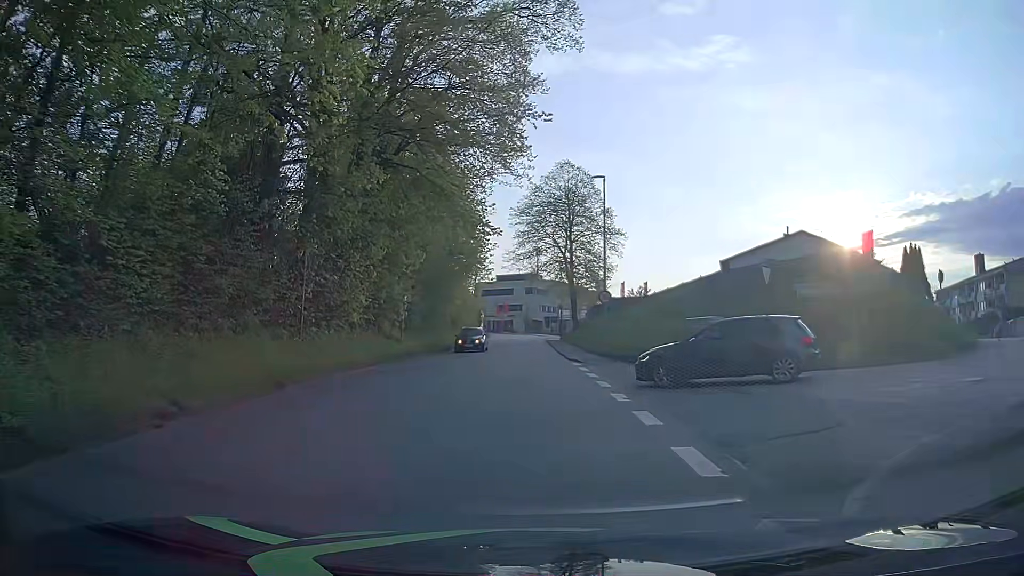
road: tertiary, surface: asphalt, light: Day
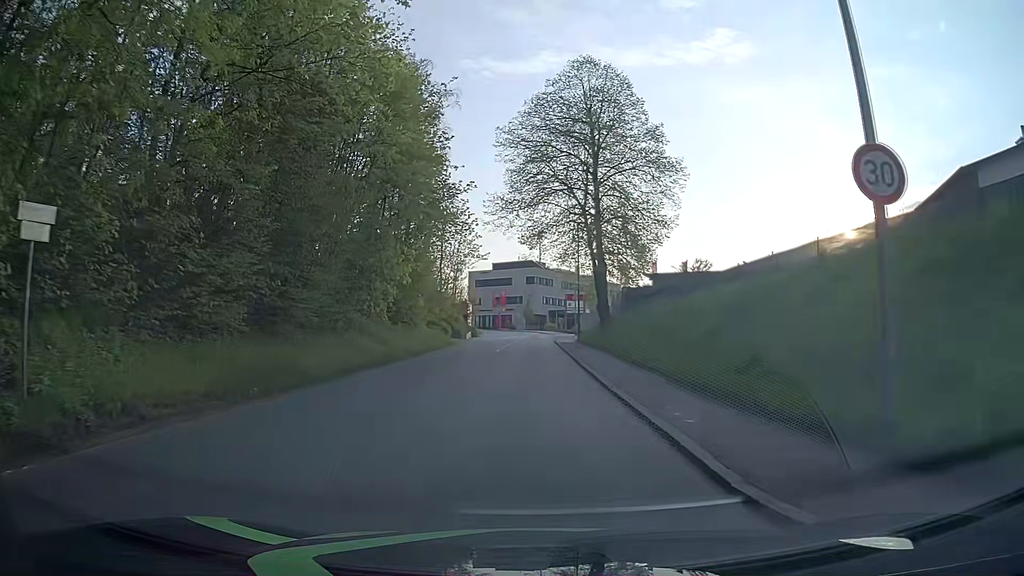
(+0.1, +23.9) m; 0°
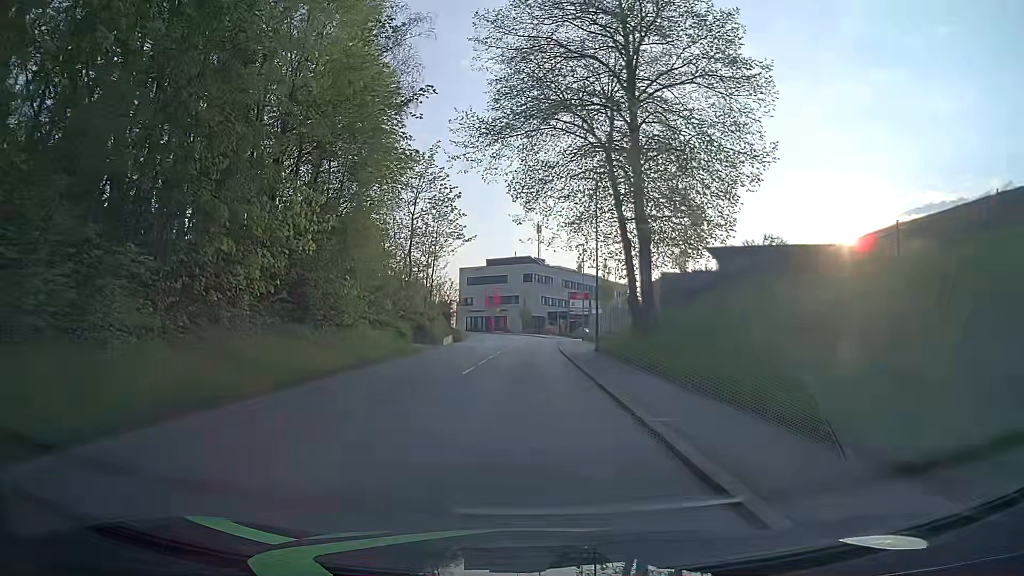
(+0.1, +14.5) m; 0°
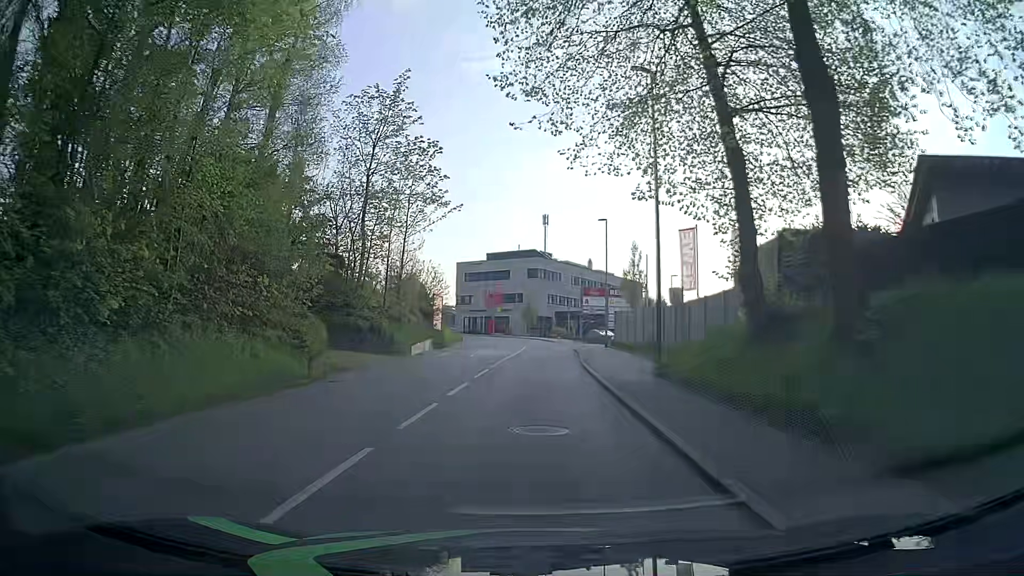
(+0.1, +14.4) m; +1°
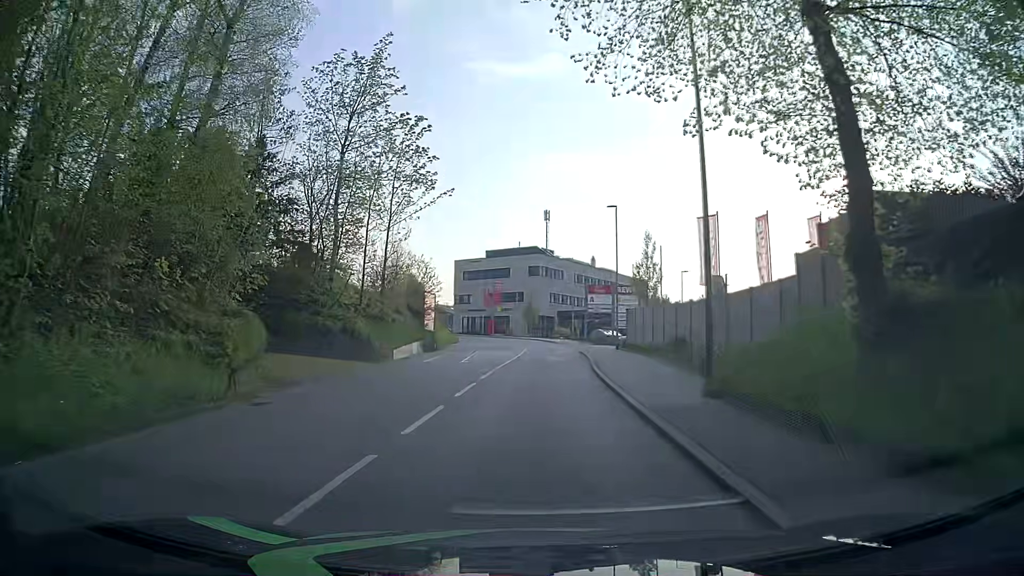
(0.0, +4.8) m; 0°
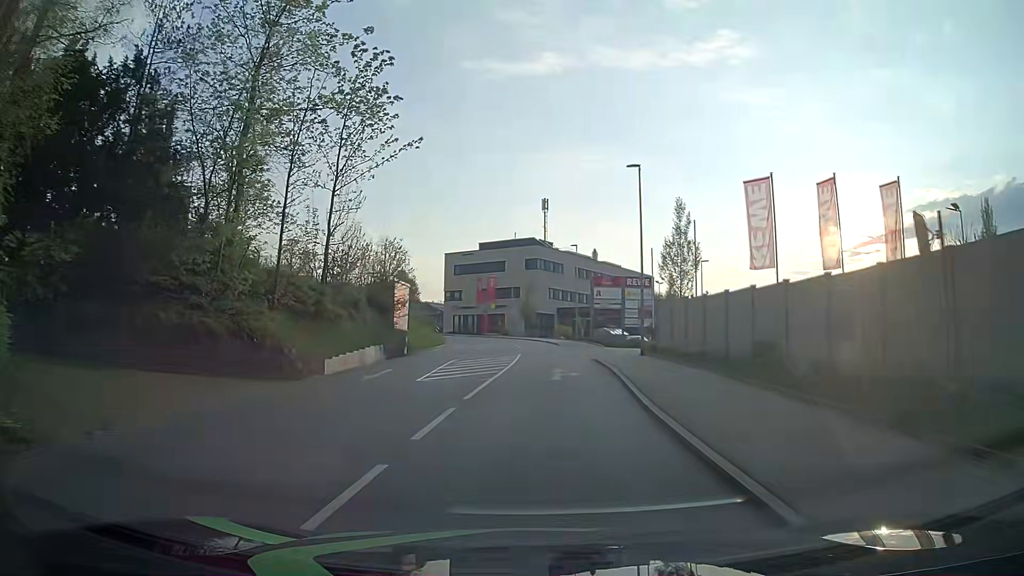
(0.0, +9.5) m; +1°
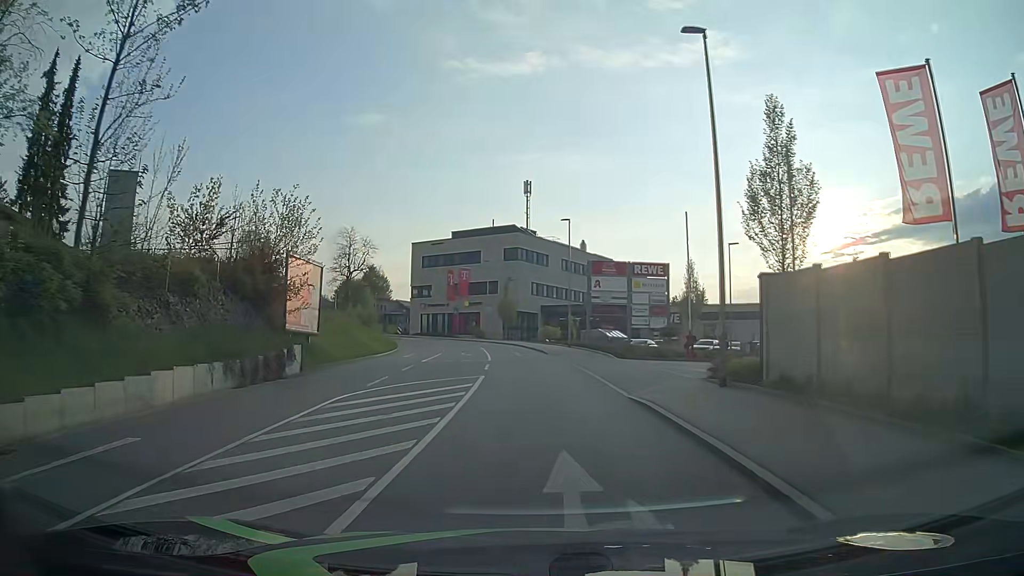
(+0.1, +14.3) m; +1°
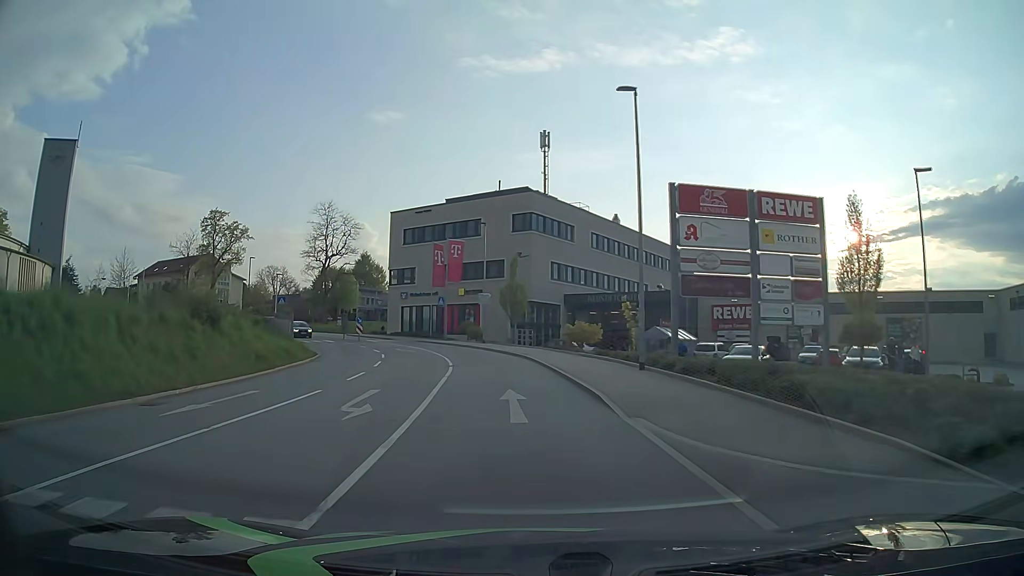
(0.0, +24.1) m; -1°
